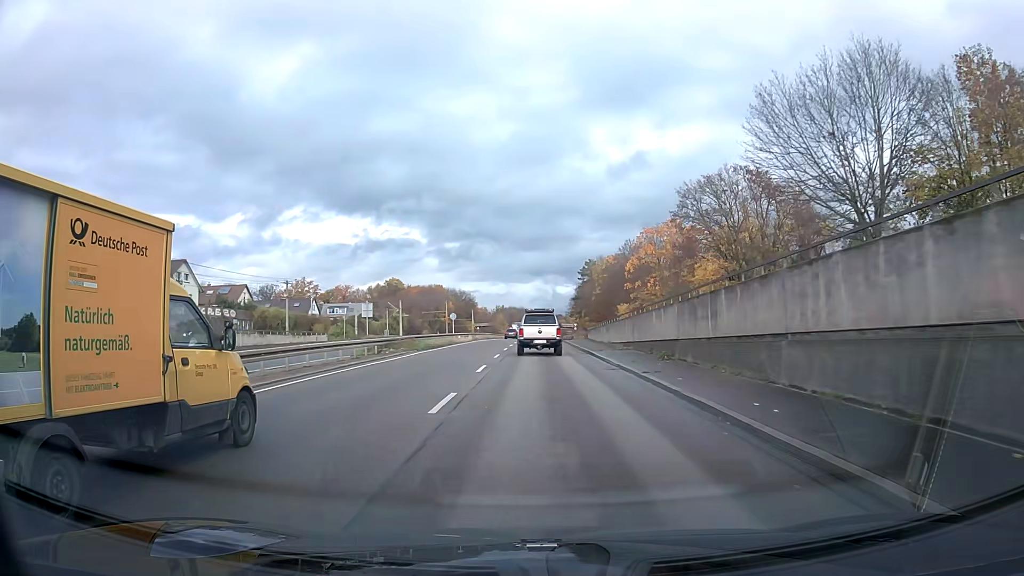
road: trunk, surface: asphalt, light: Day
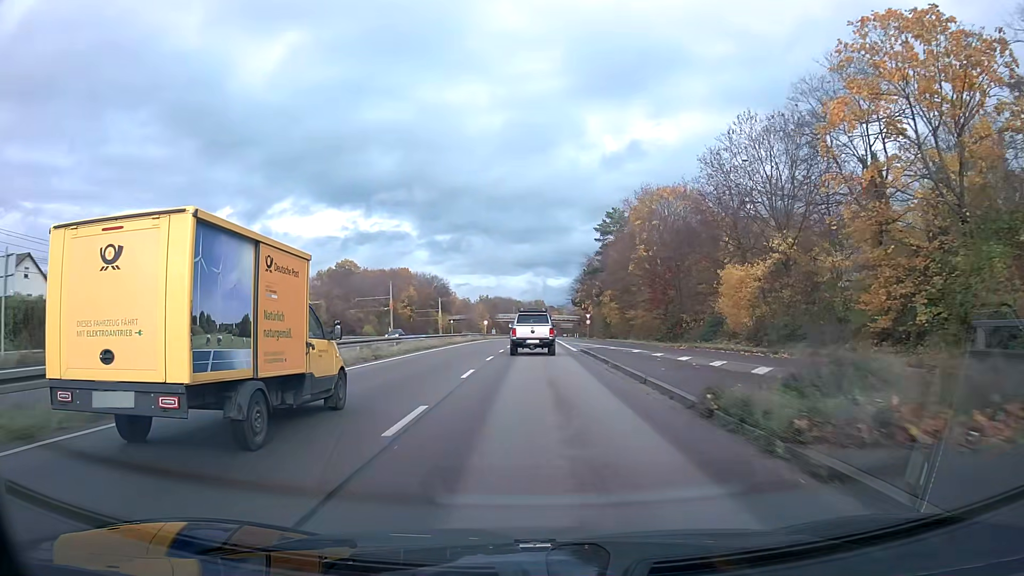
(+0.3, +55.5) m; +1°
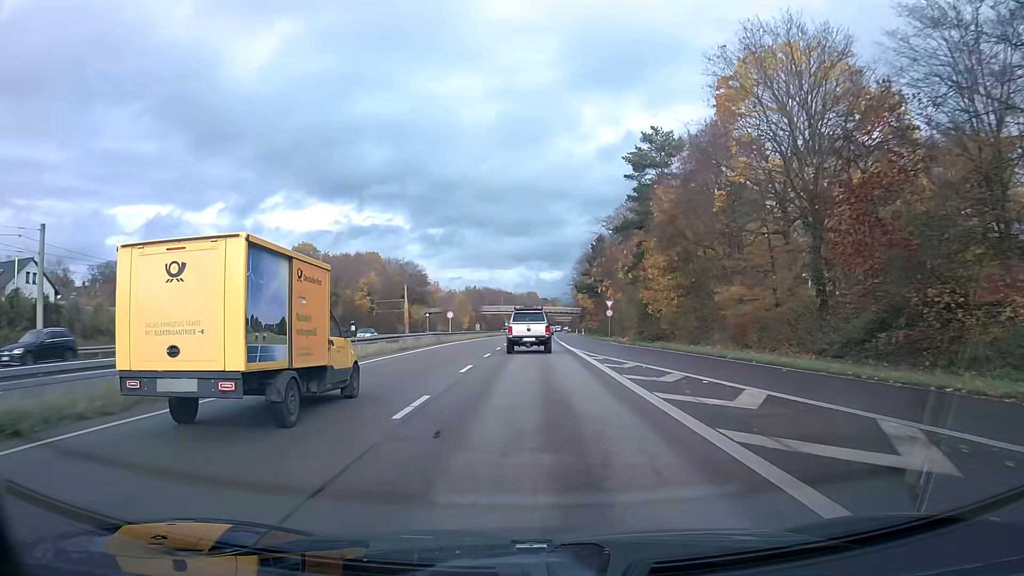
(+0.2, +33.9) m; +1°
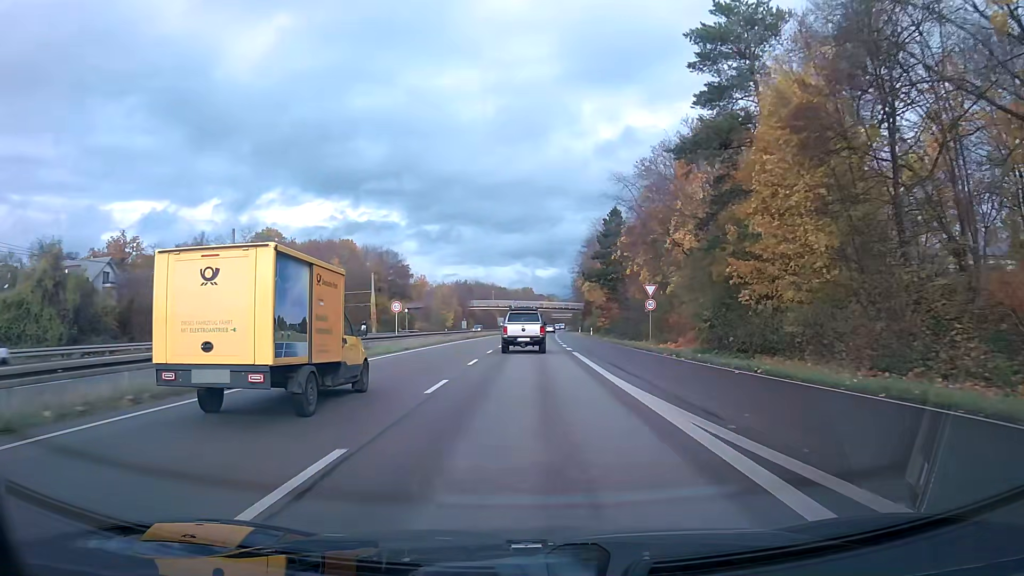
(+0.1, +22.9) m; 0°
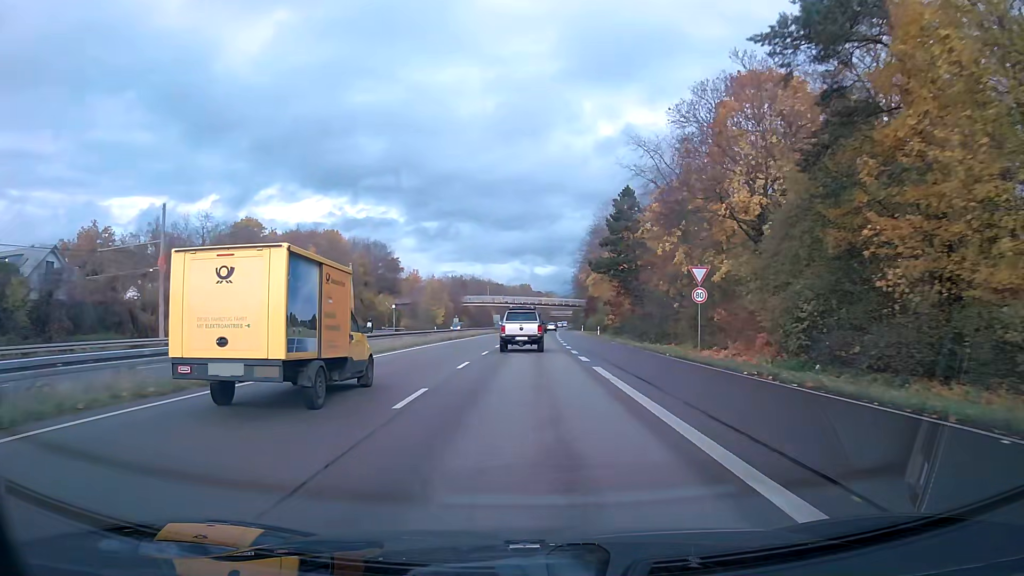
(0.0, +11.5) m; 0°
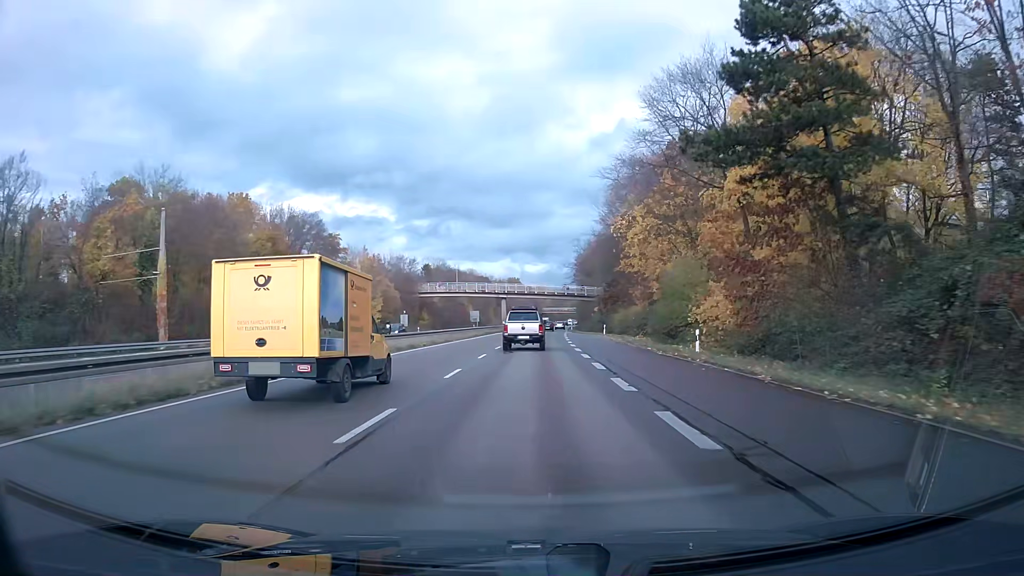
(+0.3, +46.9) m; +1°
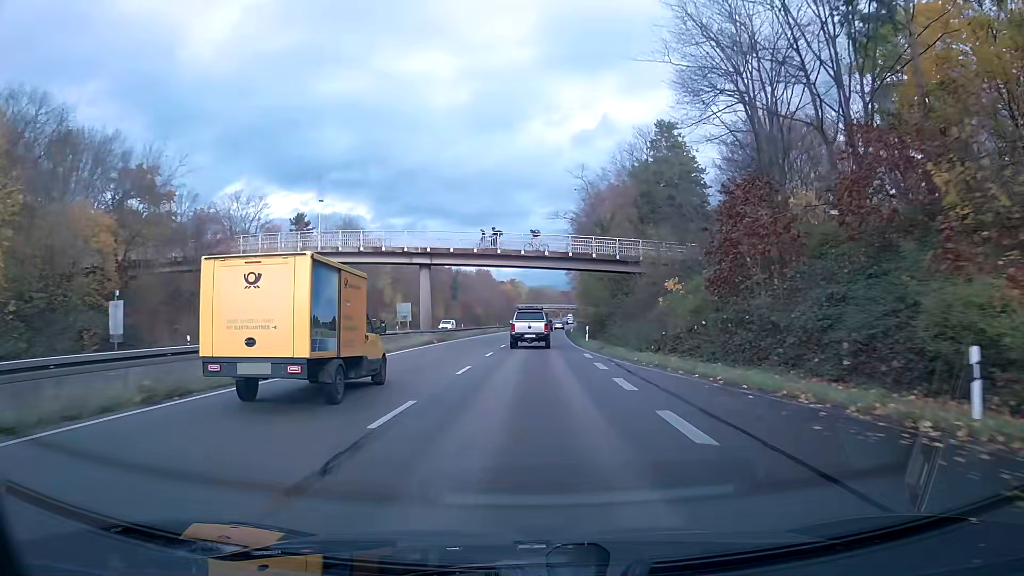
(+1.1, +60.6) m; +2°
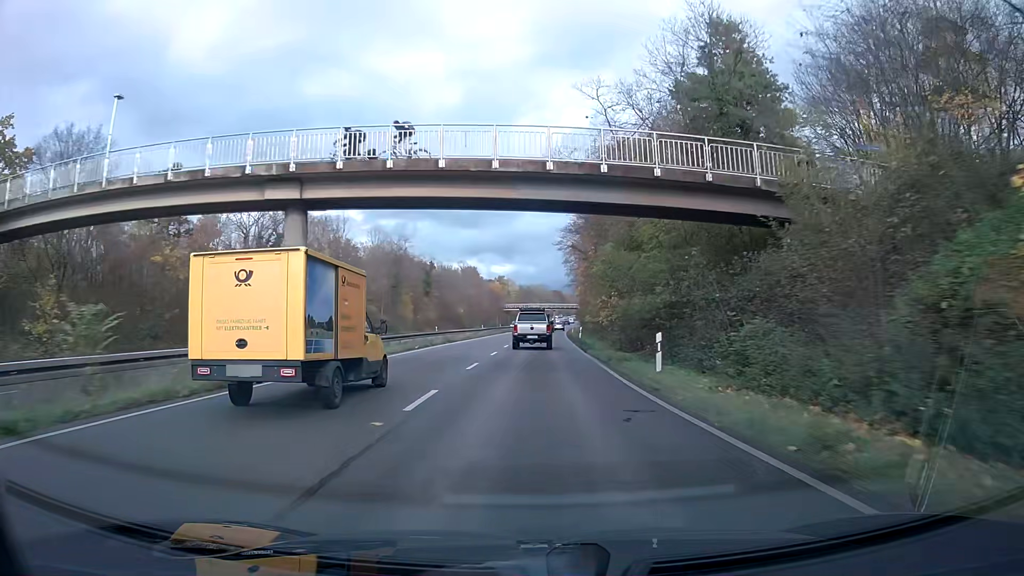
(+0.2, +24.8) m; +1°
